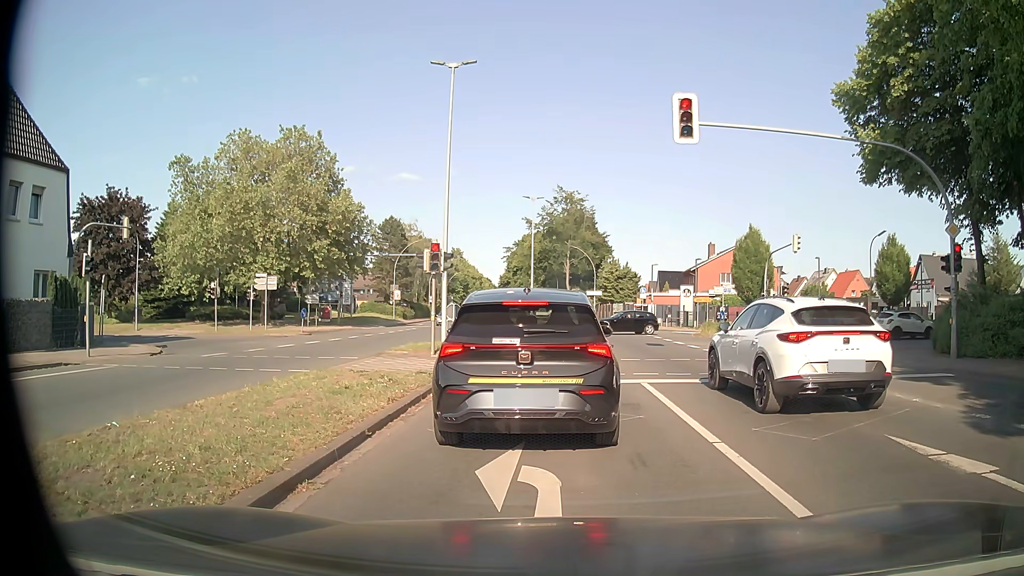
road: primary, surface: asphalt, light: Day
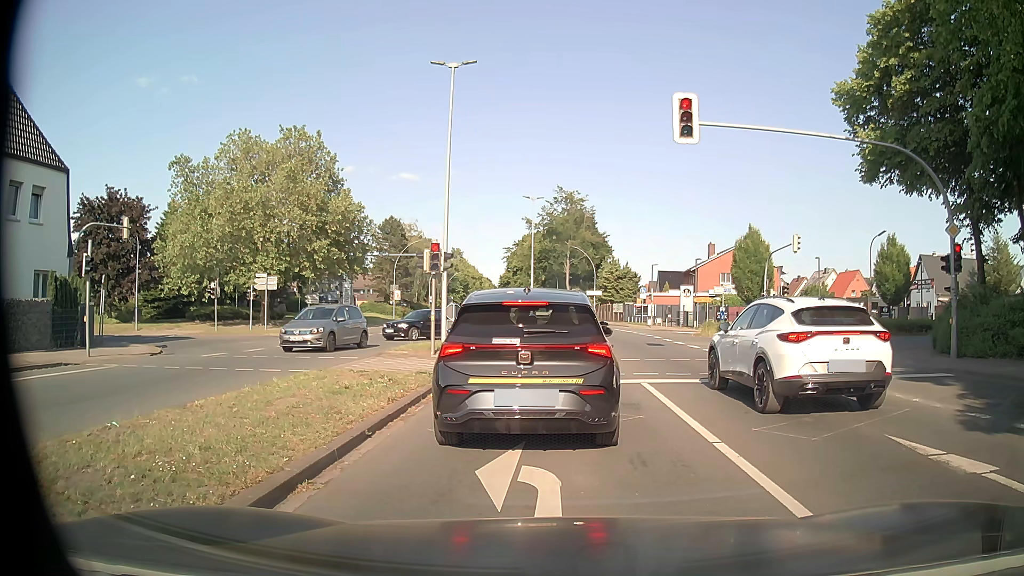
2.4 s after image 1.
(0.0, 0.0) m; 0°
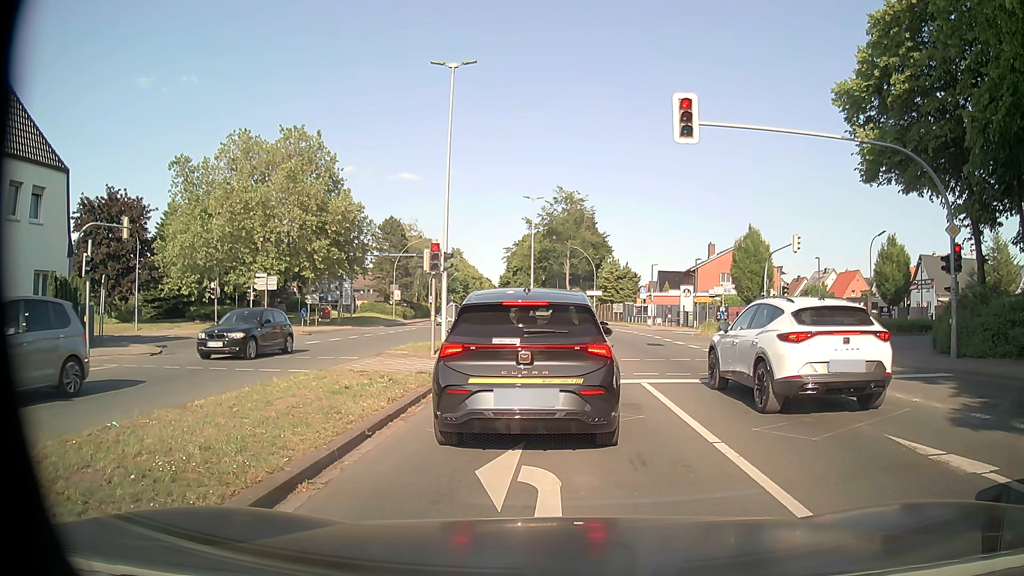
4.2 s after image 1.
(0.0, 0.0) m; 0°
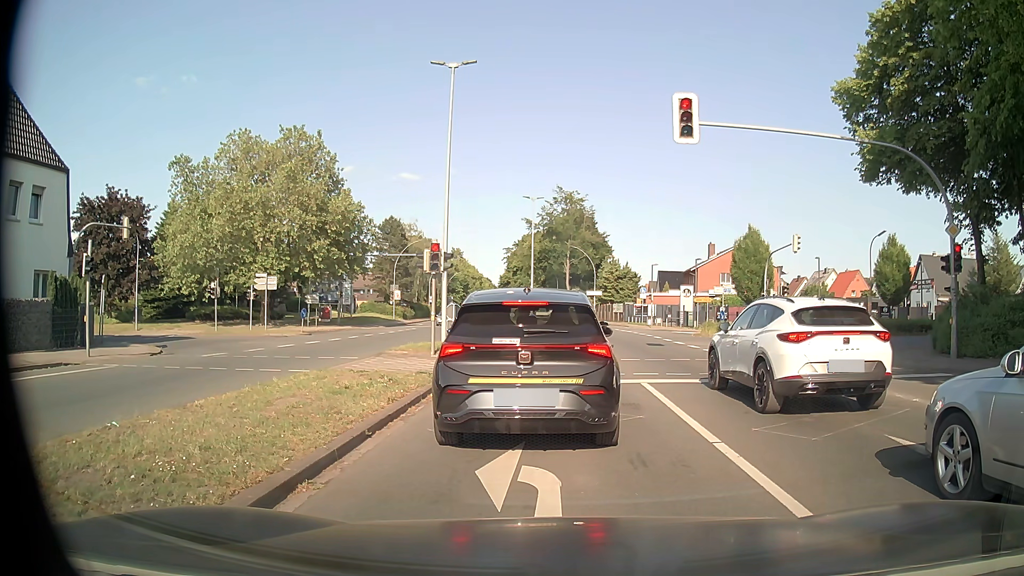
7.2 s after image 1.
(0.0, 0.0) m; 0°
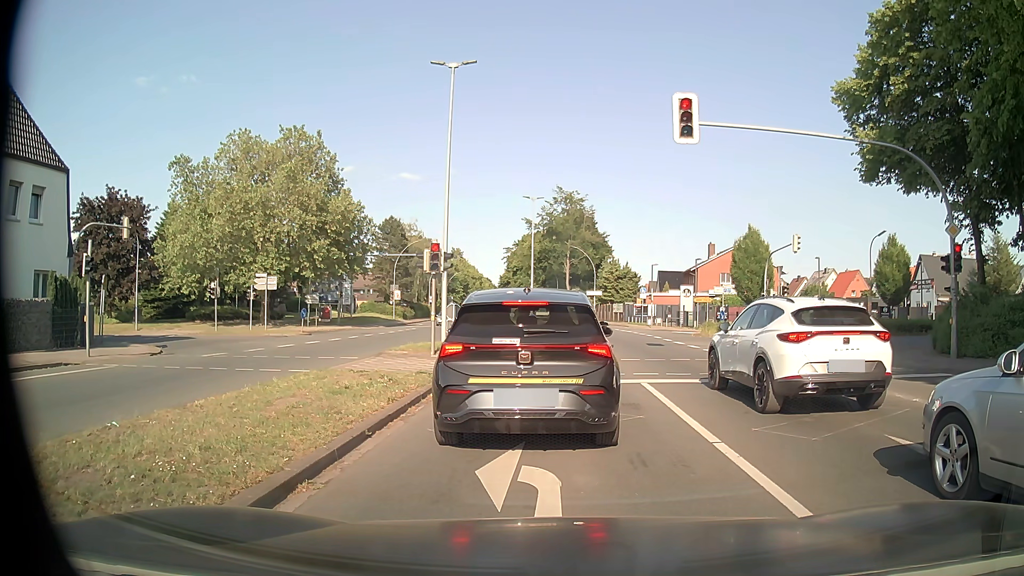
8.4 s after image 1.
(0.0, 0.0) m; 0°
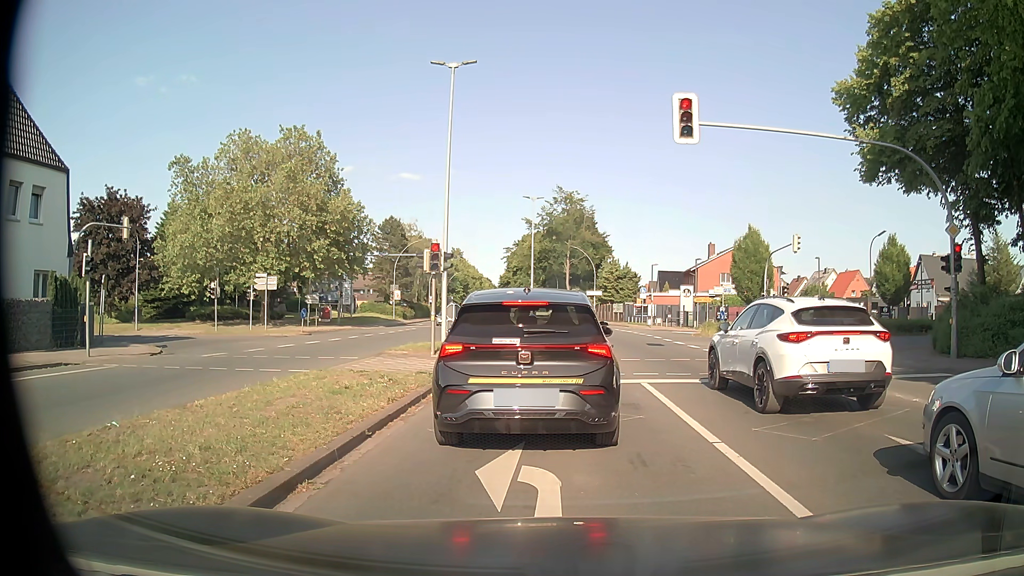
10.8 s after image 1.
(0.0, 0.0) m; 0°
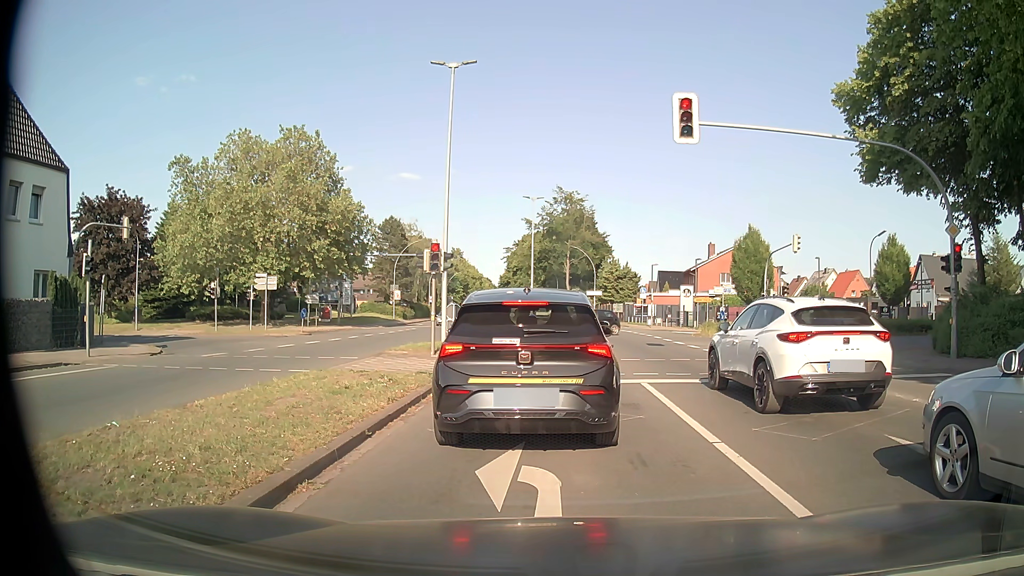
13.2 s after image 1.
(0.0, 0.0) m; 0°
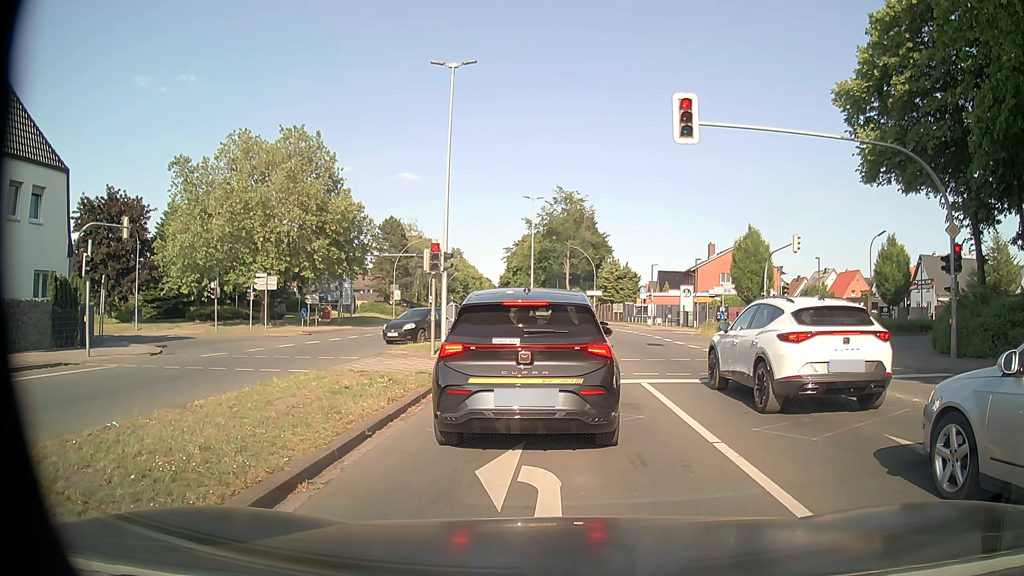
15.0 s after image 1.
(0.0, 0.0) m; 0°
(0, +10) (0, +20) (-1, +30) (-7, +38) (-16, +42) (-26, +41) (-36, +39) (-45, +36) (-55, +34) (-65, +31) m
